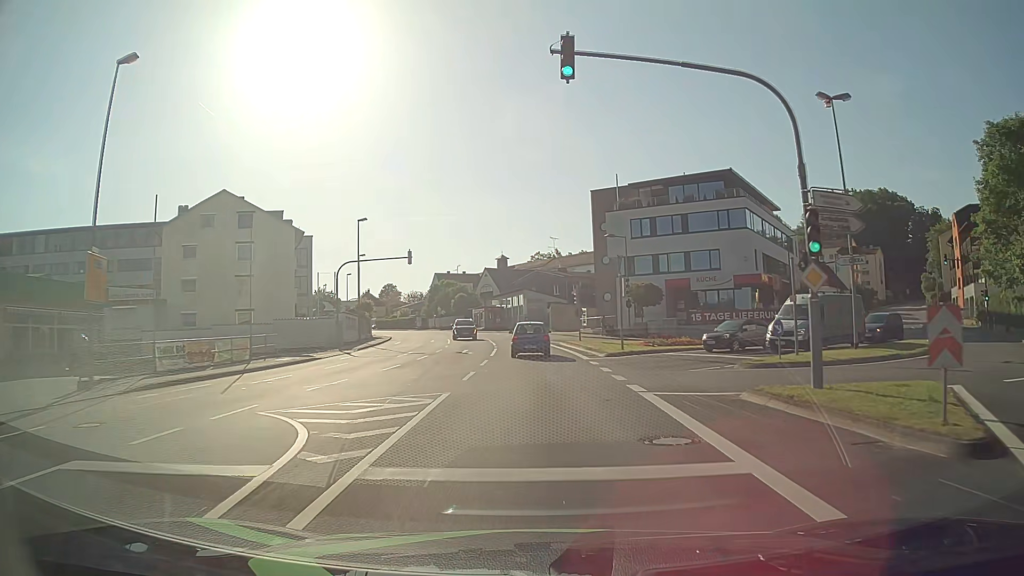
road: tertiary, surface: asphalt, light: Day
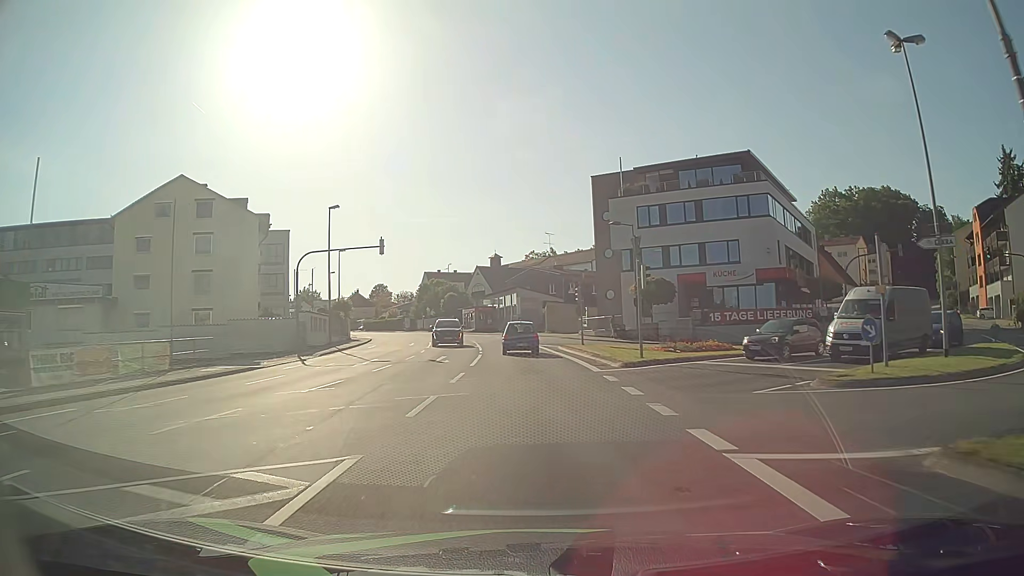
(0.0, +6.8) m; 0°
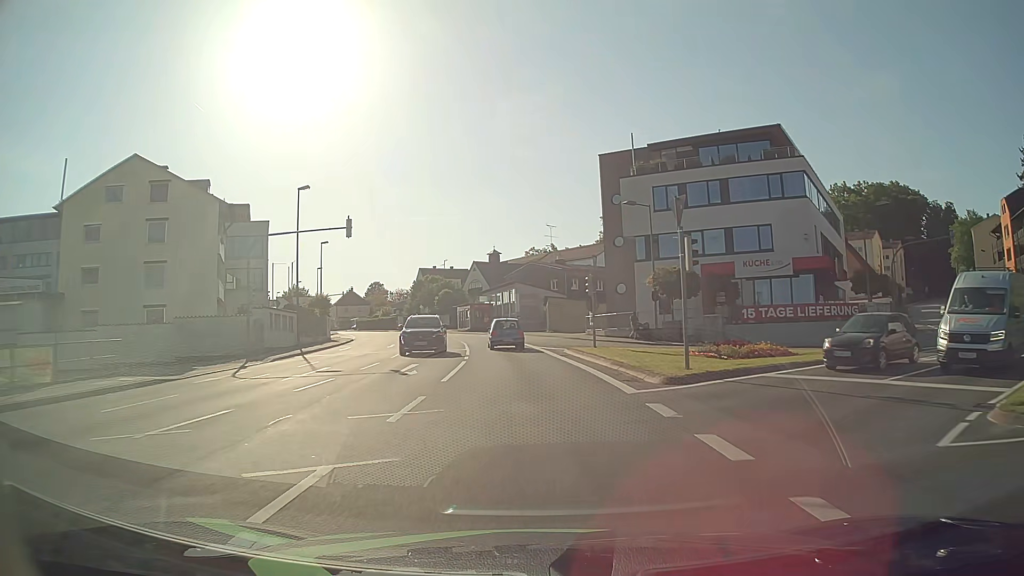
(0.0, +7.0) m; 0°
